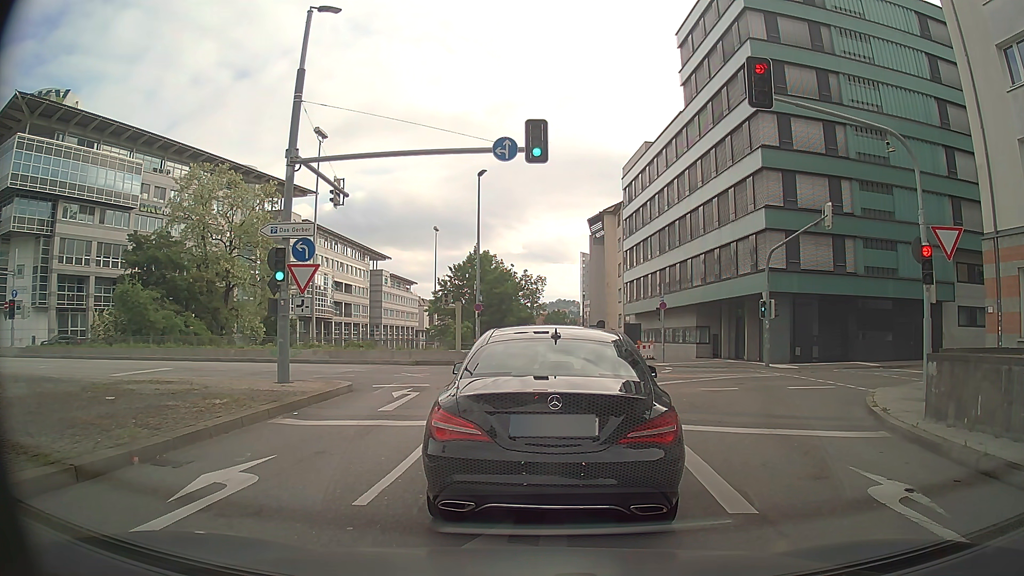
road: primary_link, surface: asphalt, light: Day
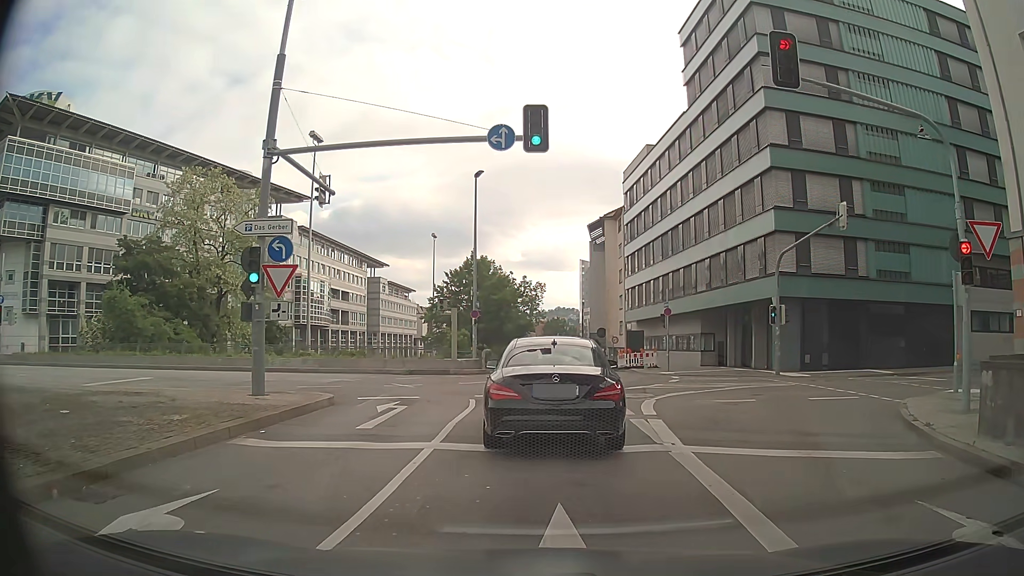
(0.0, +1.7) m; -1°
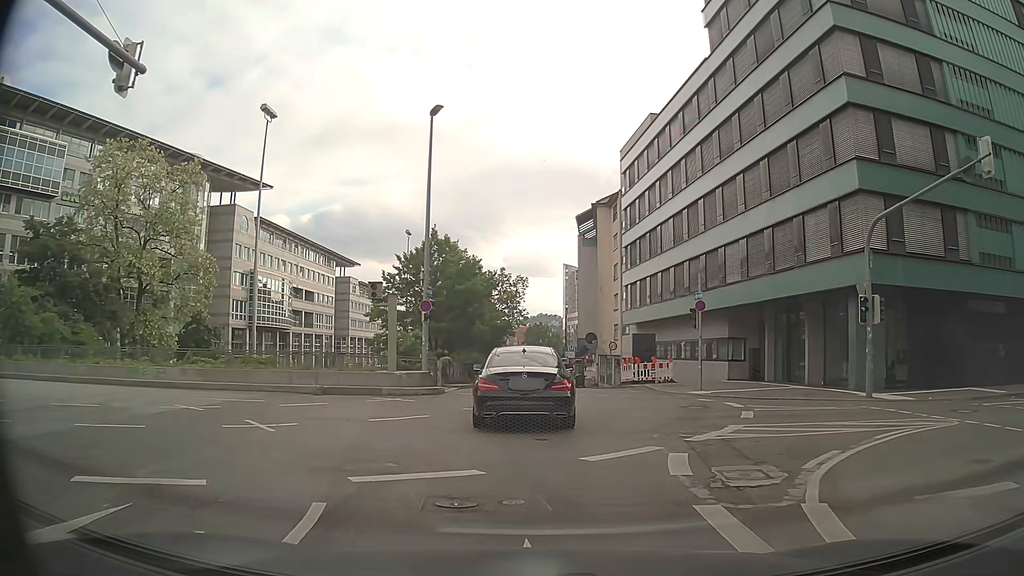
(+0.1, +11.1) m; 0°
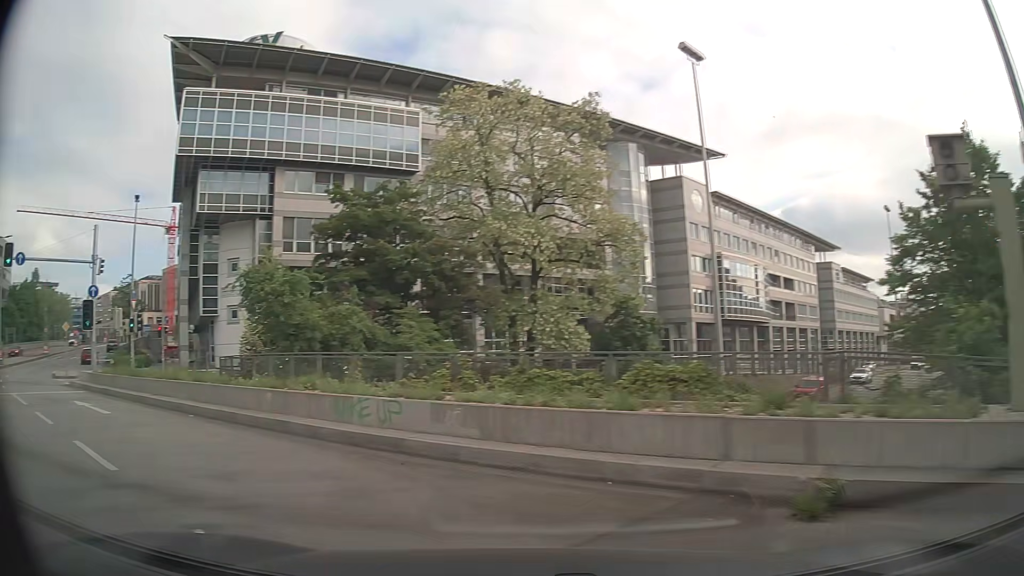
(-3.2, +14.8) m; -40°
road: primary
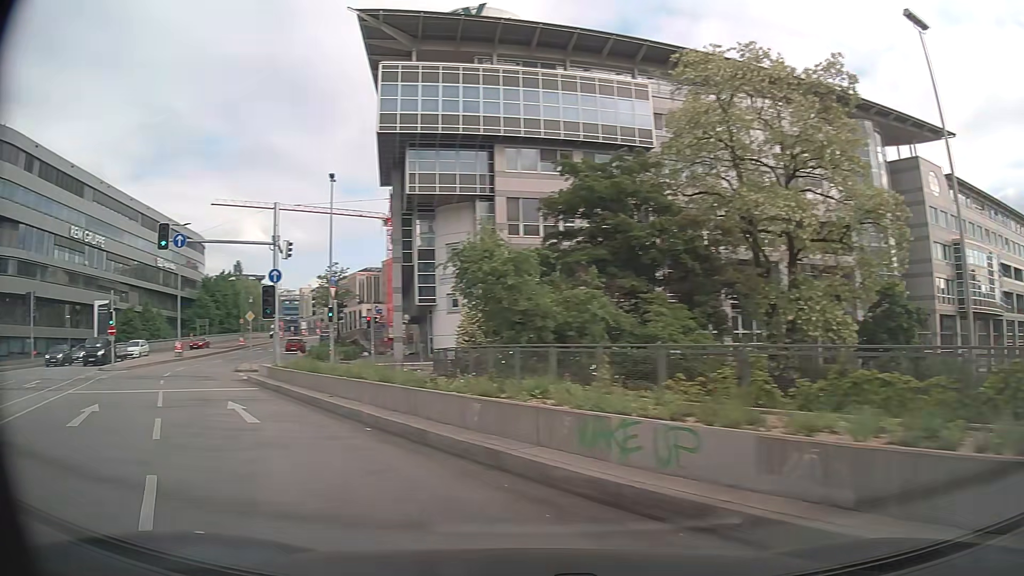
(-0.7, +4.1) m; -21°
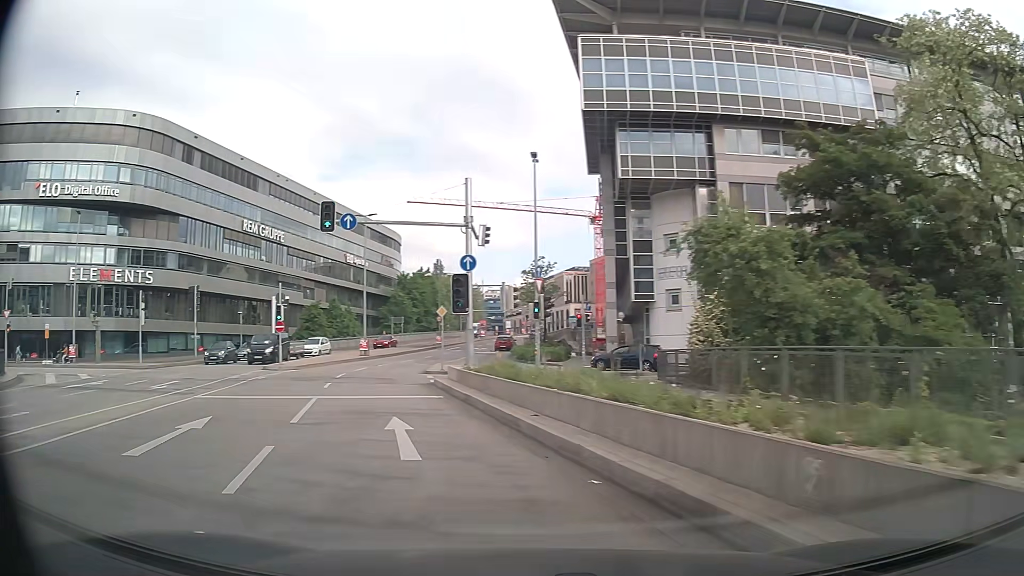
(-0.7, +4.3) m; -17°
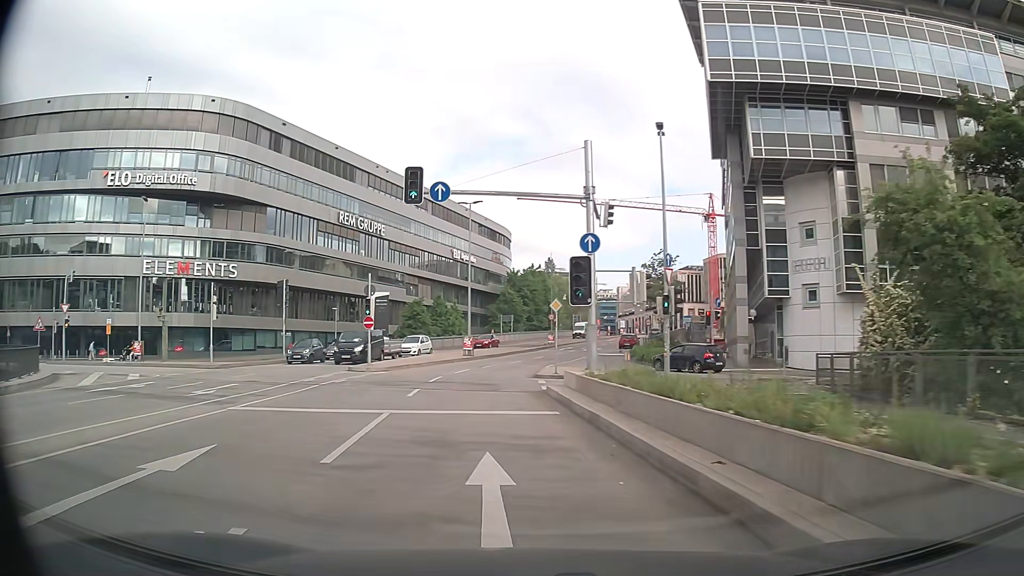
(-0.4, +4.5) m; -10°
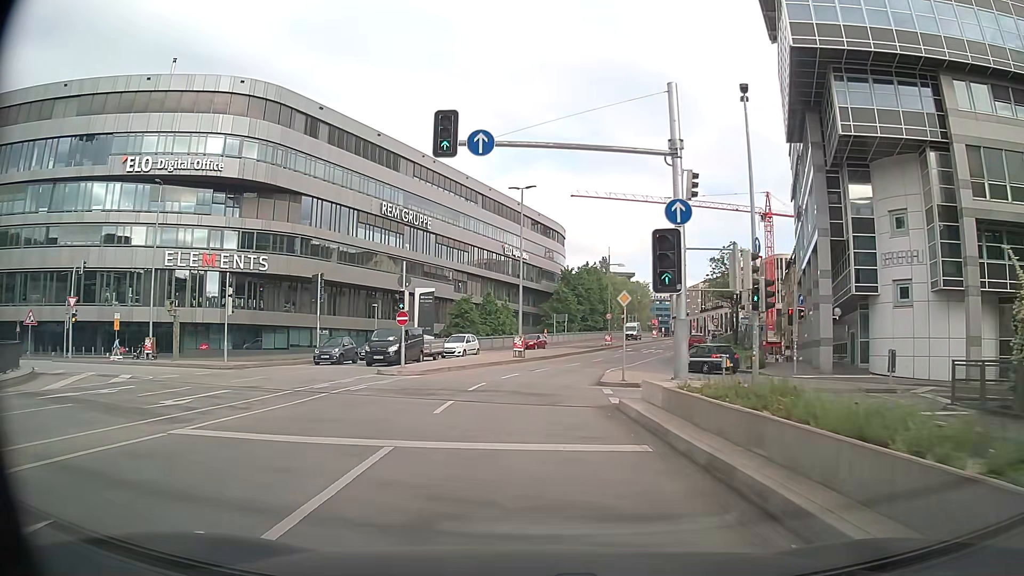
(-0.2, +4.7) m; -4°
